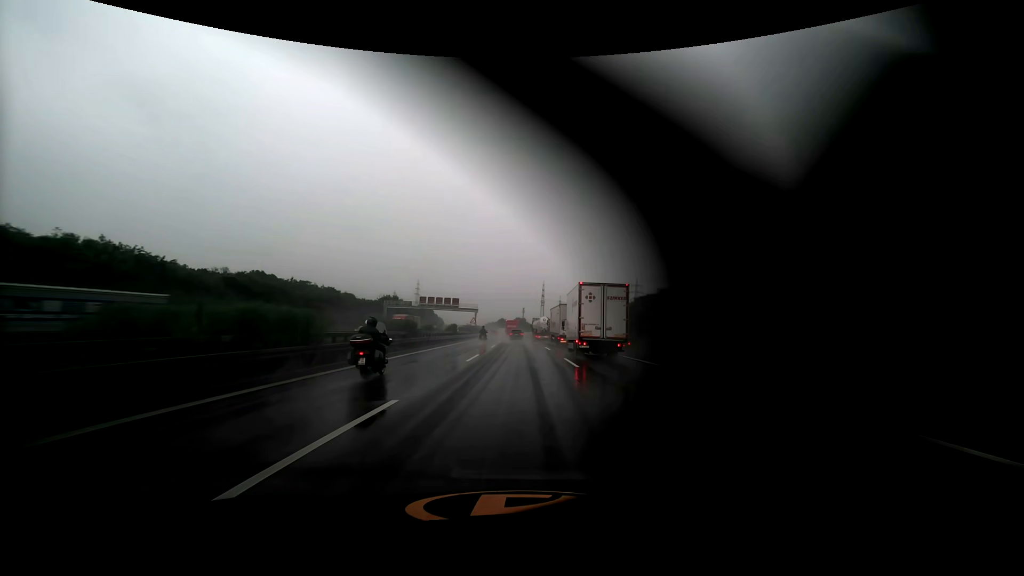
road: motorway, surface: asphalt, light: Day
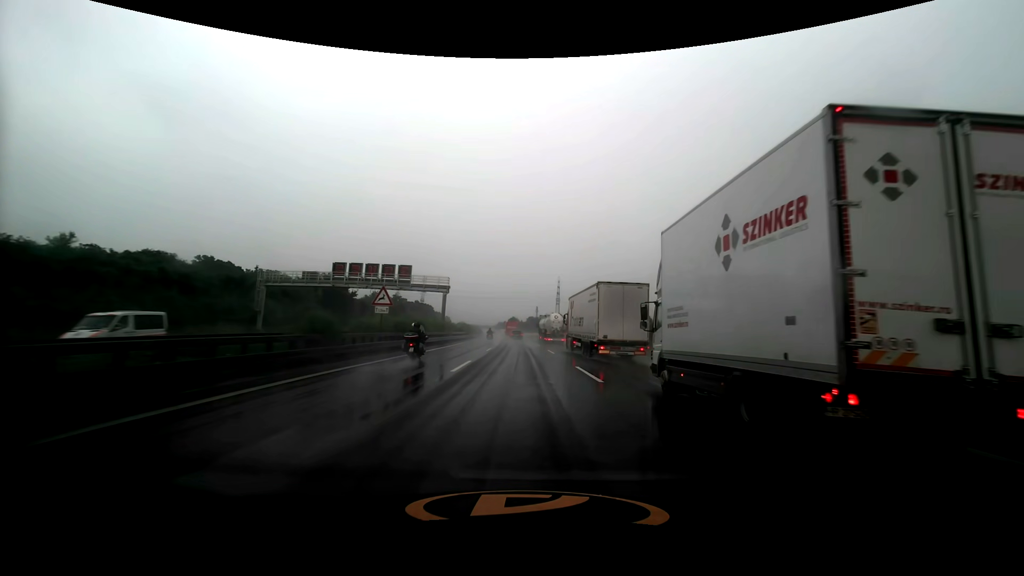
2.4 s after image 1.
(-0.8, +59.7) m; -1°
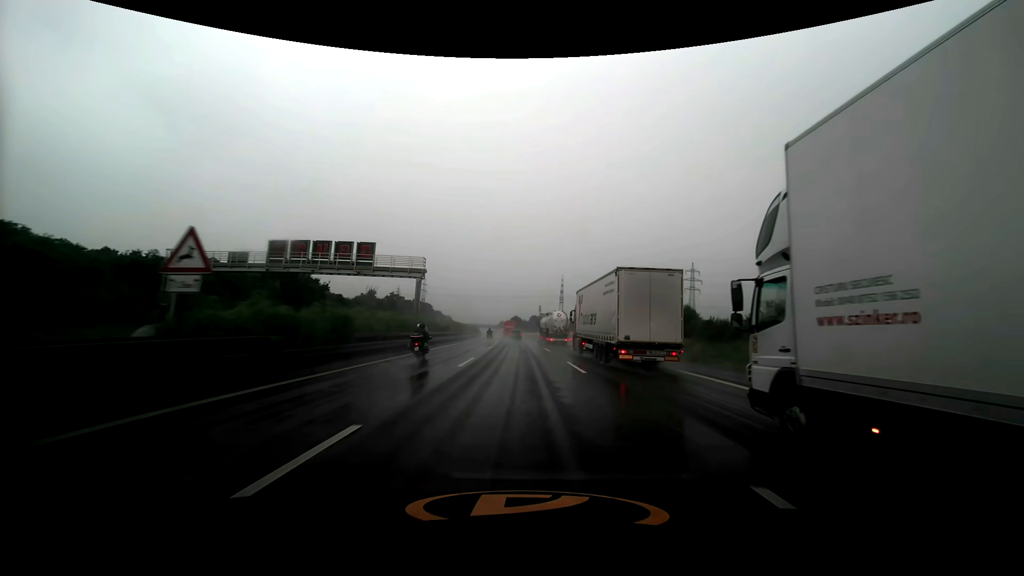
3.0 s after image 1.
(-0.1, +15.2) m; 0°
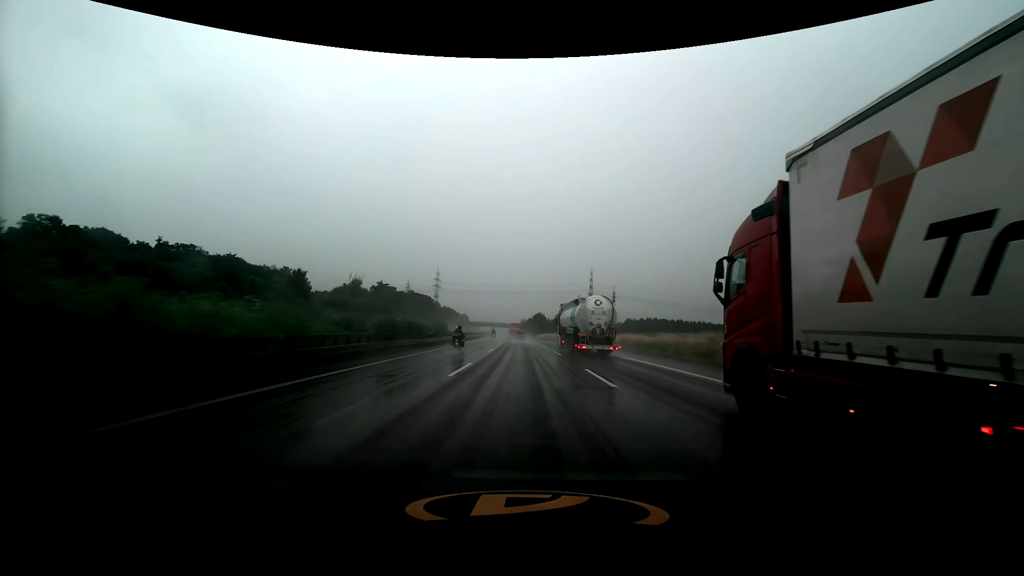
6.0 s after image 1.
(-1.7, +76.3) m; -3°
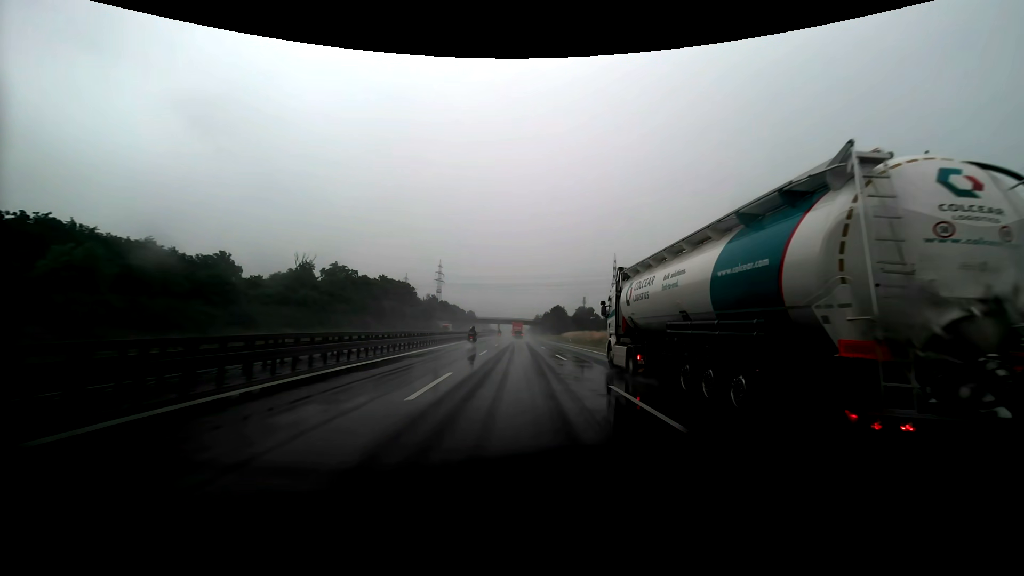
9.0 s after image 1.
(-1.1, +77.9) m; -1°
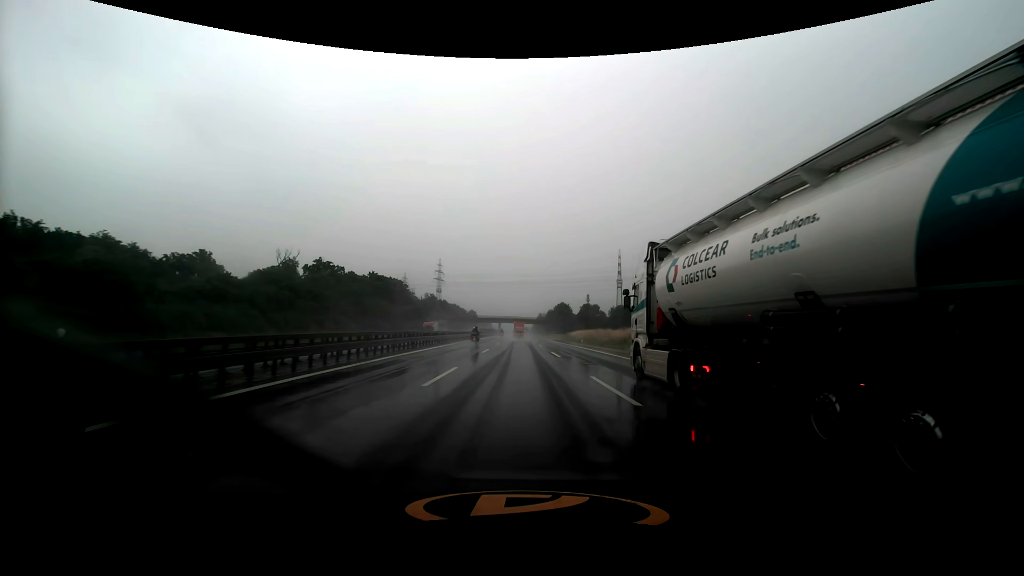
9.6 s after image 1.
(0.0, +15.8) m; 0°
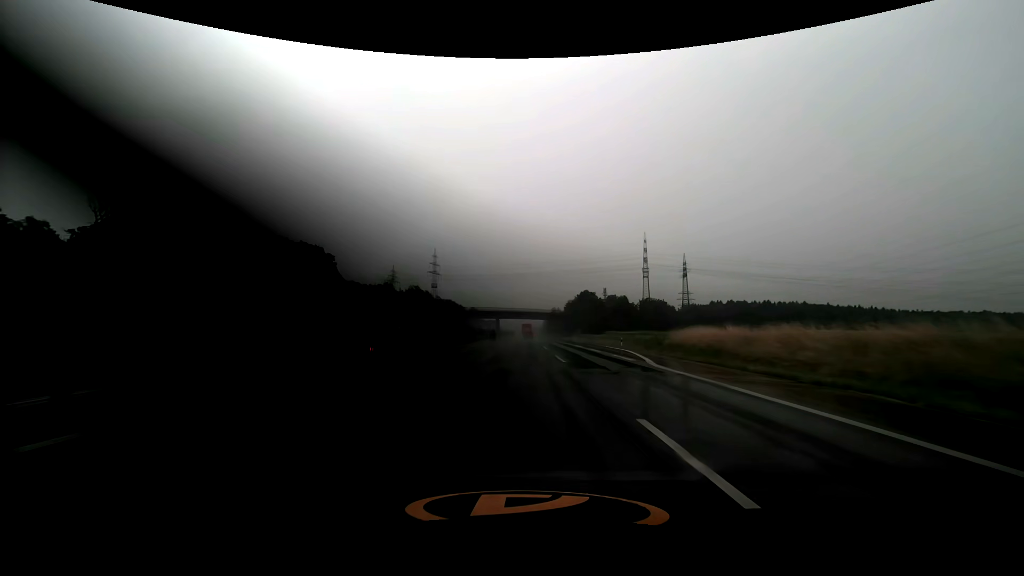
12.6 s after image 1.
(-0.9, +79.7) m; -1°
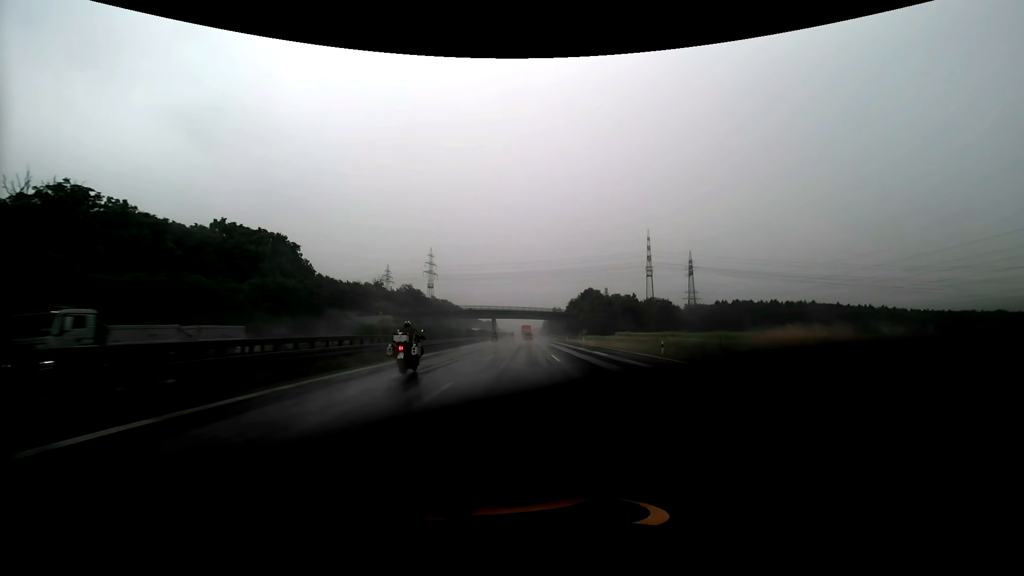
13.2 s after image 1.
(0.0, +16.1) m; 0°
(0, +10) (0, +20) (0, +30) (0, +40) (0, +50) (0, +60) (0, +70) (0, +80) (0, +90) (0, +100) m
